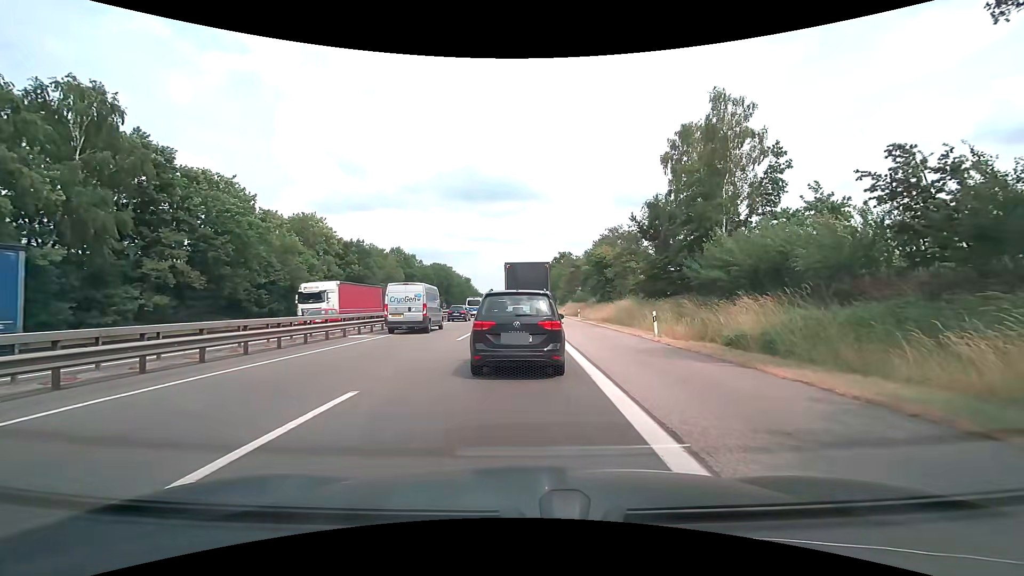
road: motorway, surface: asphalt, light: Day
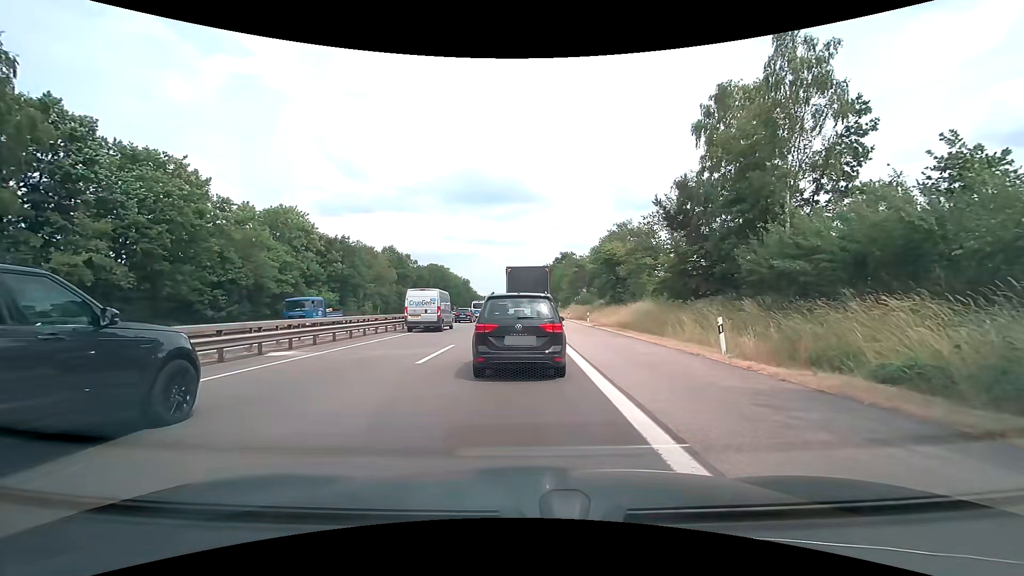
(0.0, +7.3) m; 0°
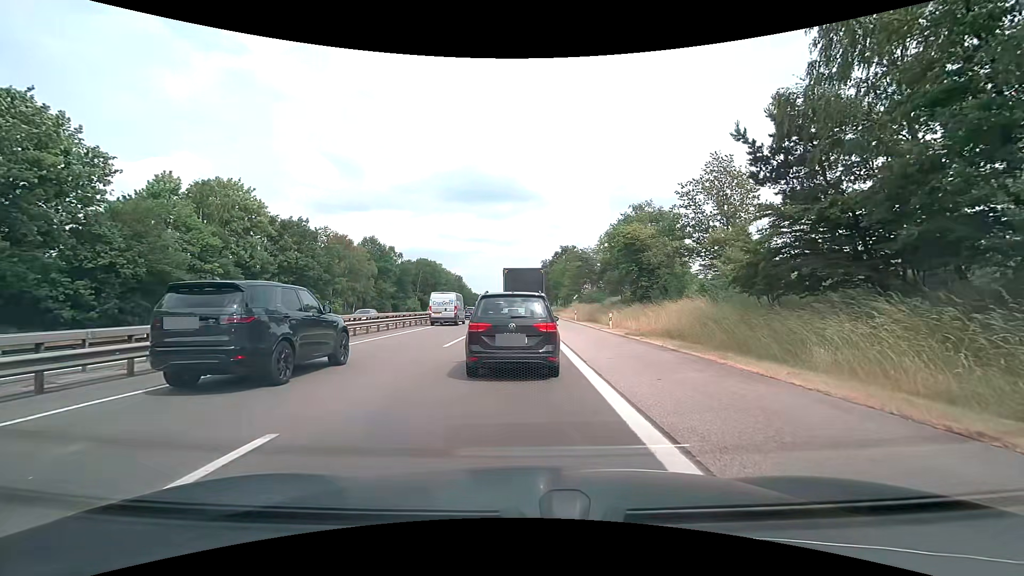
(0.0, +13.0) m; 0°
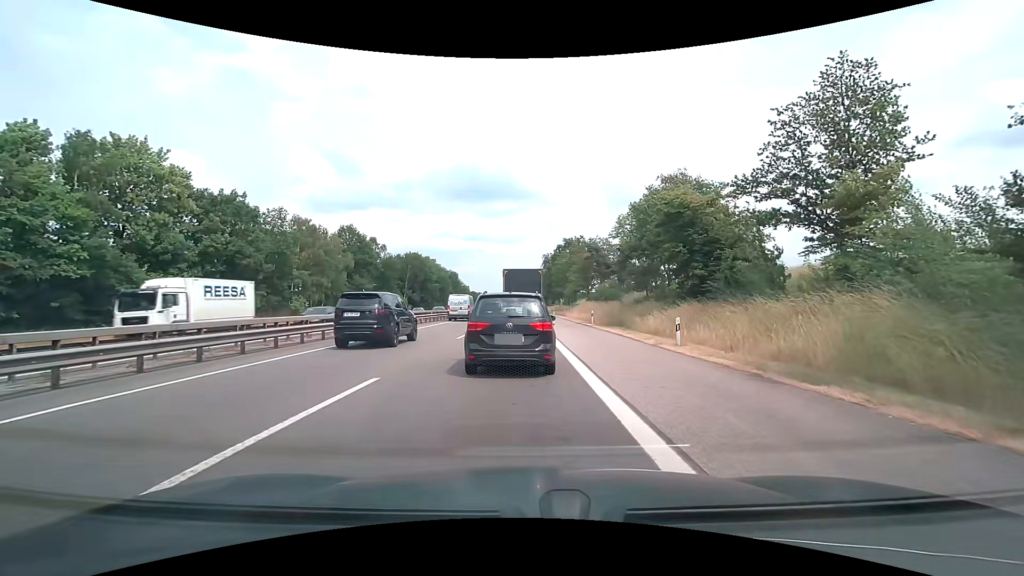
(0.0, +13.7) m; 0°
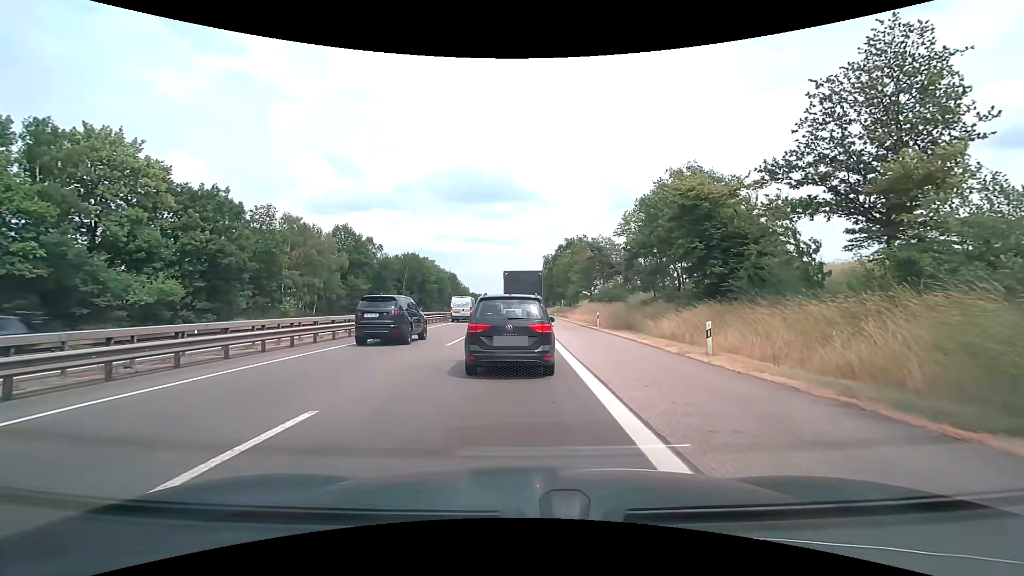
(0.0, +2.8) m; 0°
(0, +10) (0, +20) (0, +30) (0, +40) (-1, +50) (-1, +60) (-1, +70) (-1, +80) (-1, +90) (-1, +100) m
